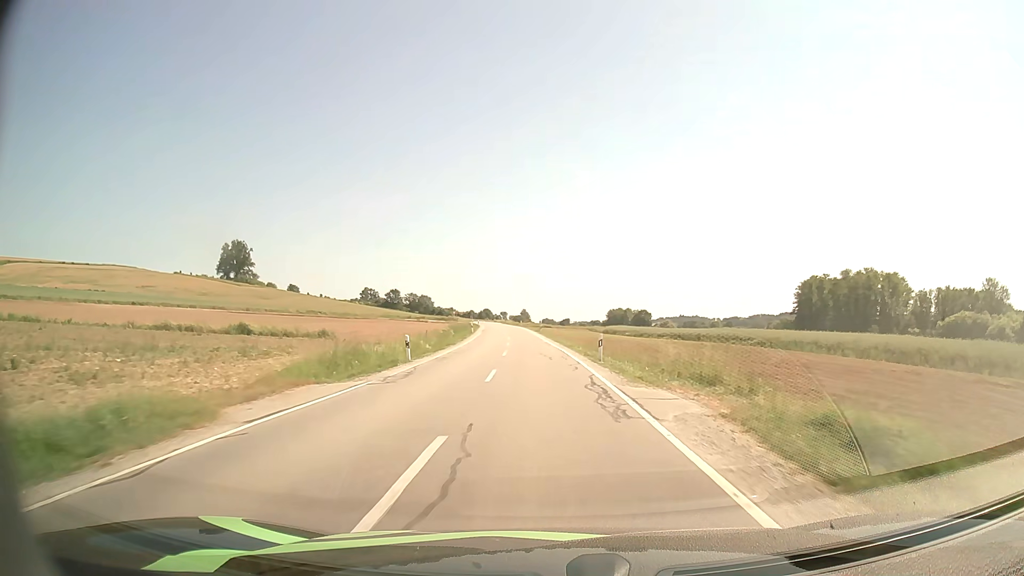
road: secondary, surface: asphalt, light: Day
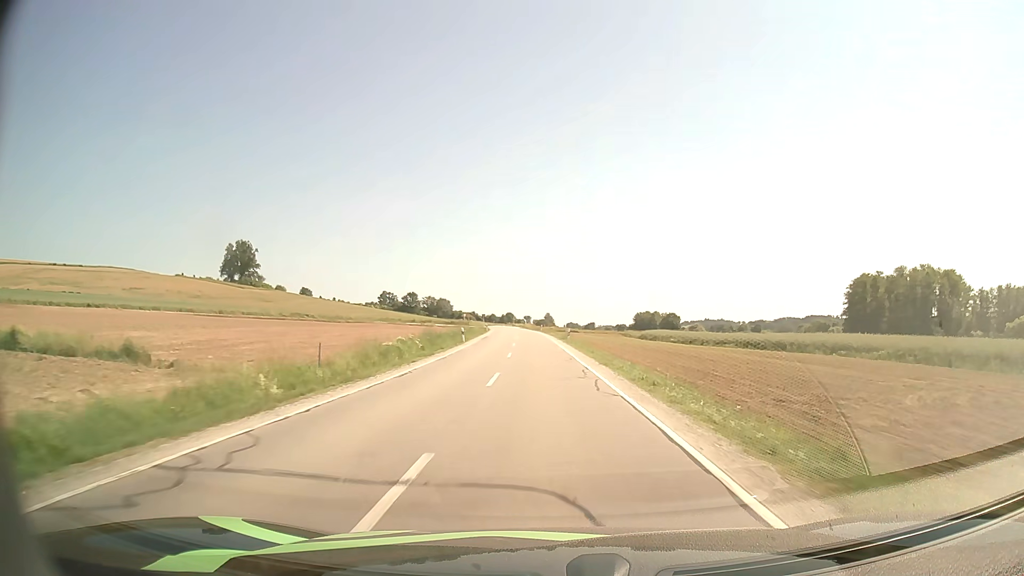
(-0.5, +24.8) m; -2°
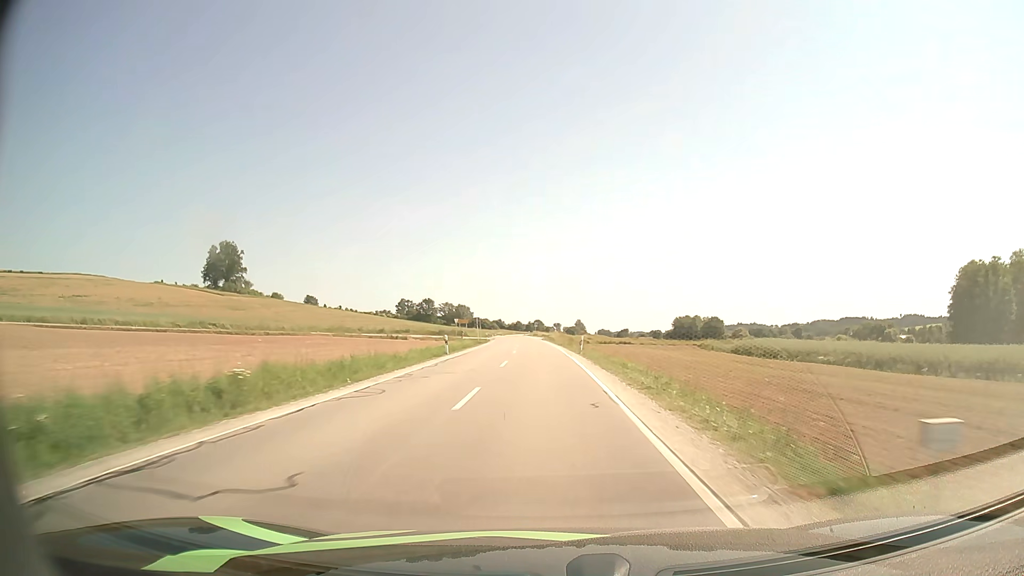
(-1.0, +52.3) m; -2°
(0, +10) (0, +20) (0, +30) (-1, +40) (-1, +50) (-2, +60) (-2, +70) (-3, +80) (-4, +90) (-4, +100) m
